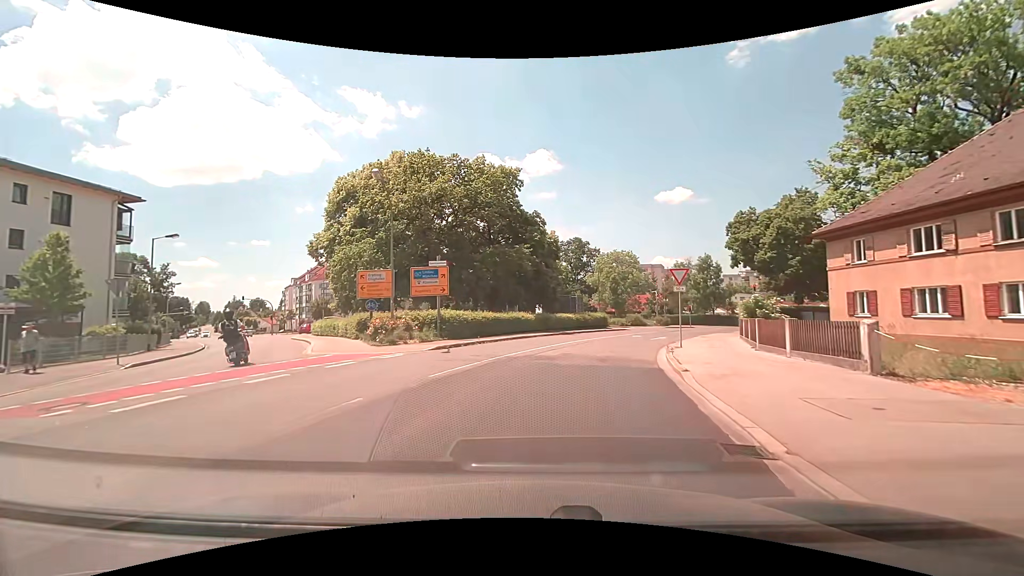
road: secondary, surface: asphalt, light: Day
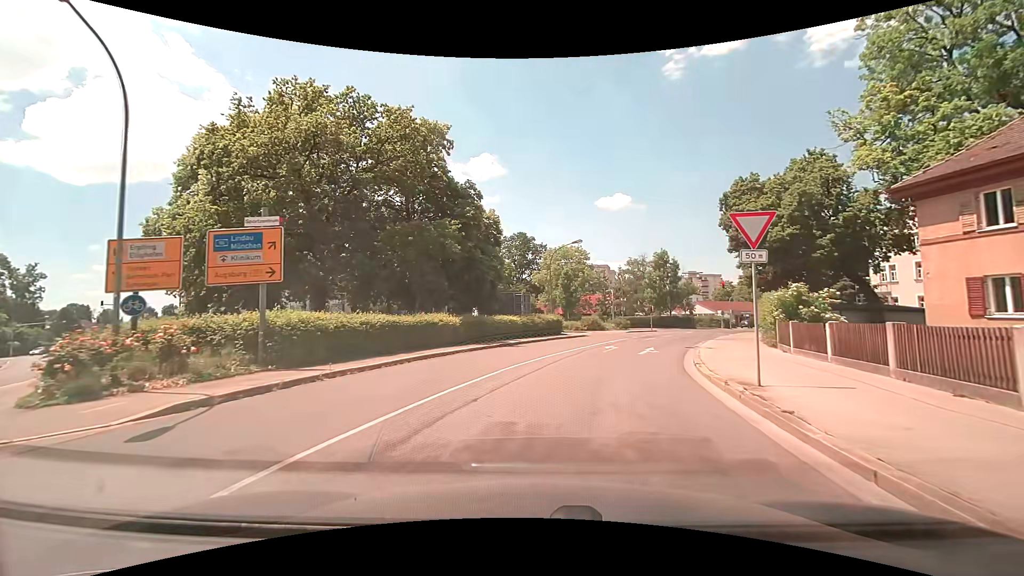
(+0.7, +12.2) m; +7°
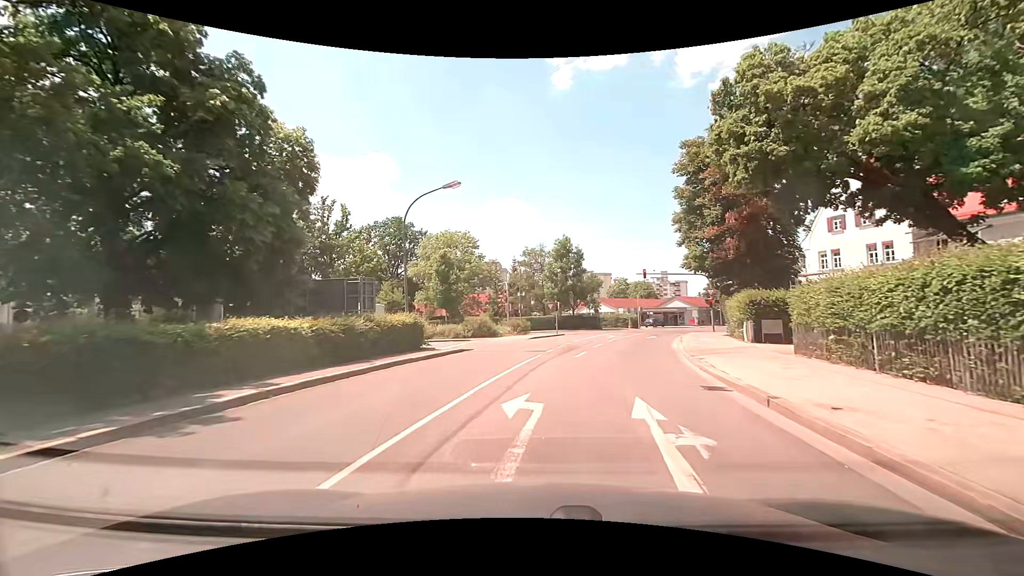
(+1.7, +16.9) m; +13°
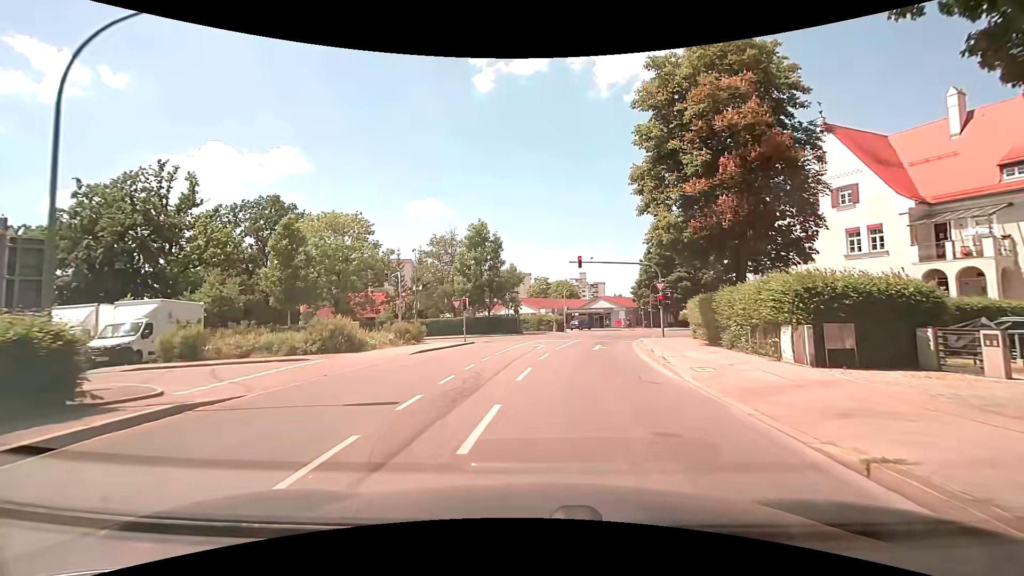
(+0.9, +12.4) m; +9°
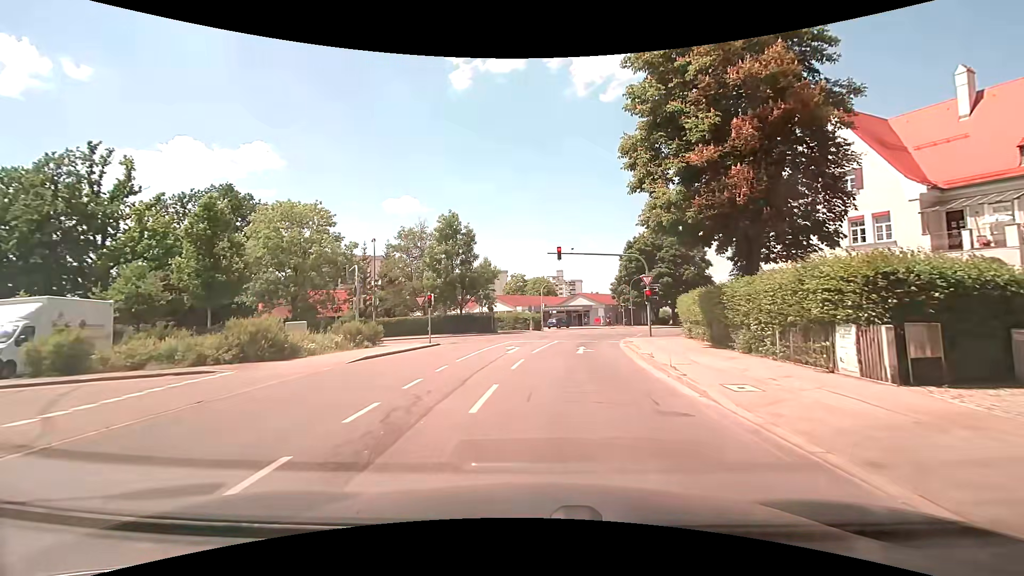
(+0.1, +3.9) m; +2°
